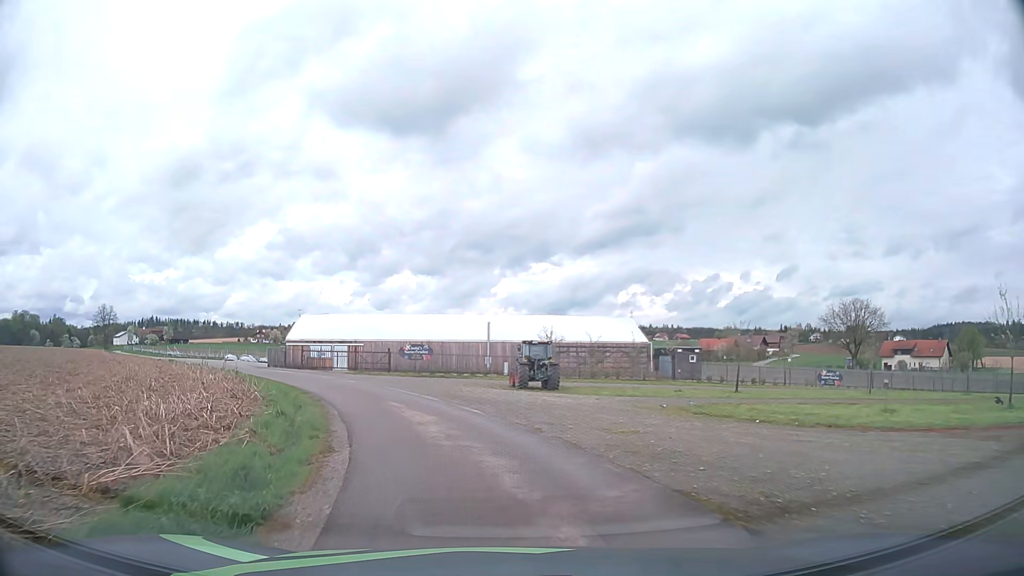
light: Day
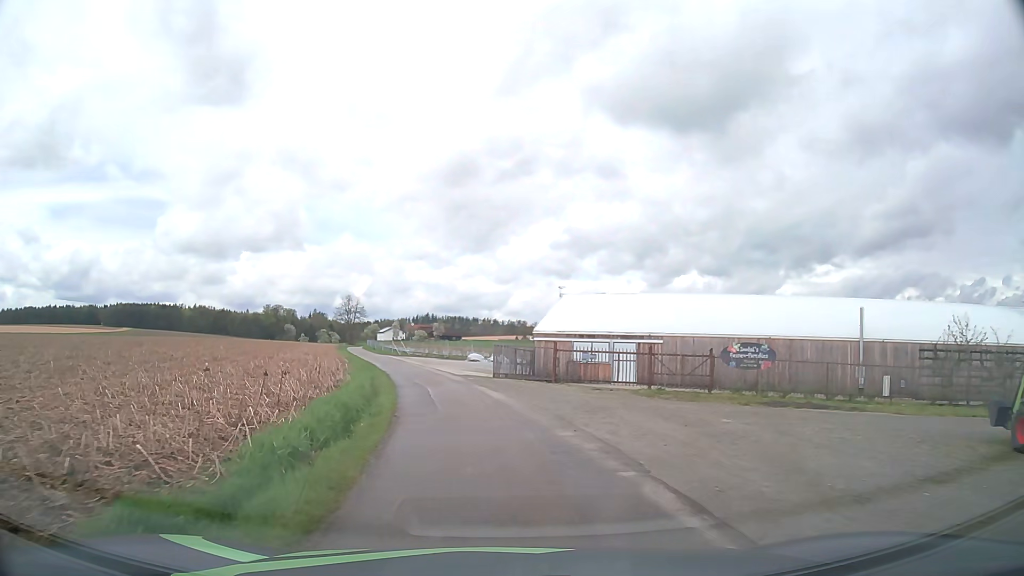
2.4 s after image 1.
(-4.7, +21.9) m; -24°
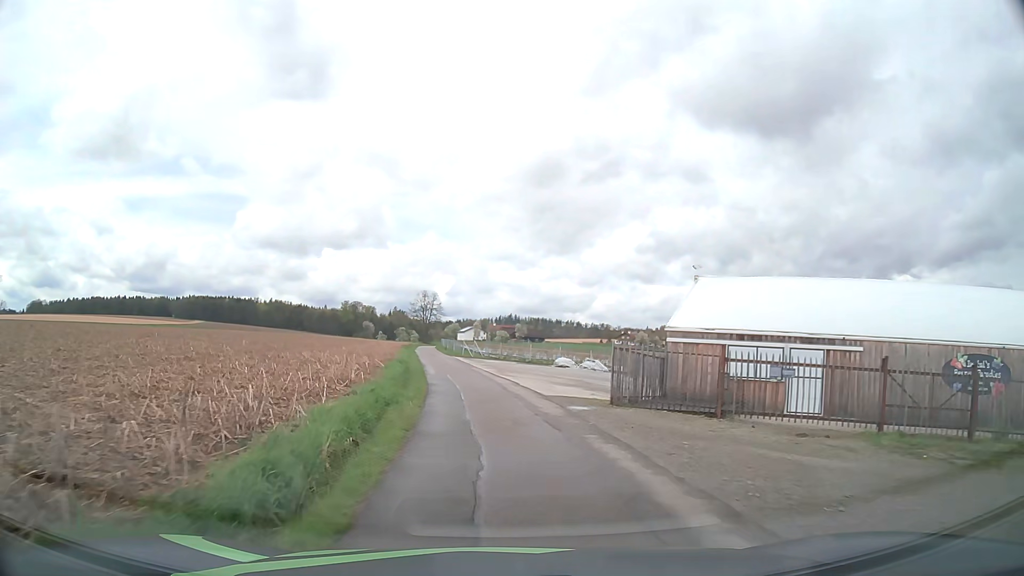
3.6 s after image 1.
(-0.9, +12.8) m; -7°
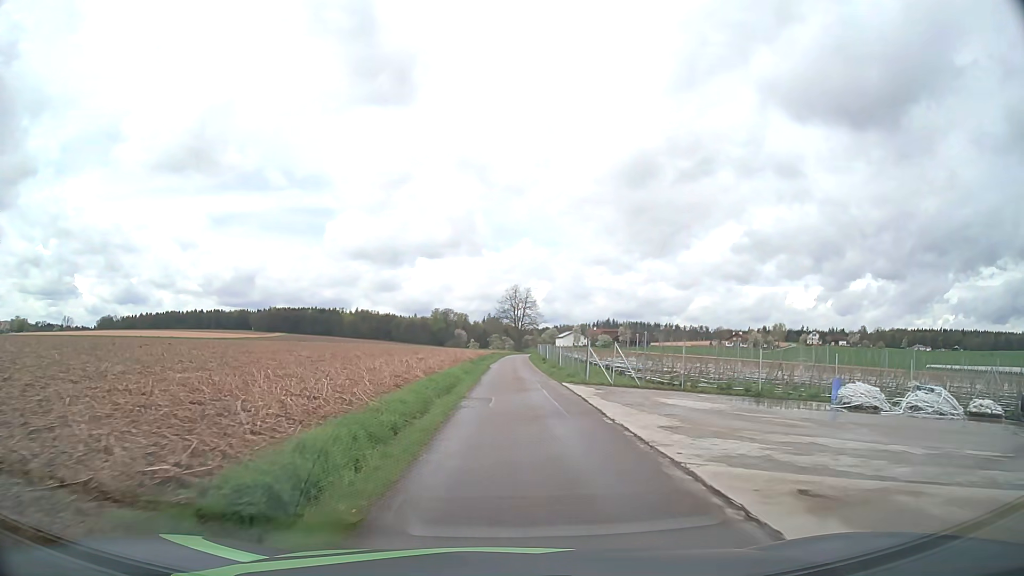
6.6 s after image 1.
(-2.9, +35.3) m; -8°
(0, +10) (0, +20) (0, +30) (0, +40) (0, +50) (0, +60) (+1, +70) (+1, +80) (+1, +90) (+2, +100) m
